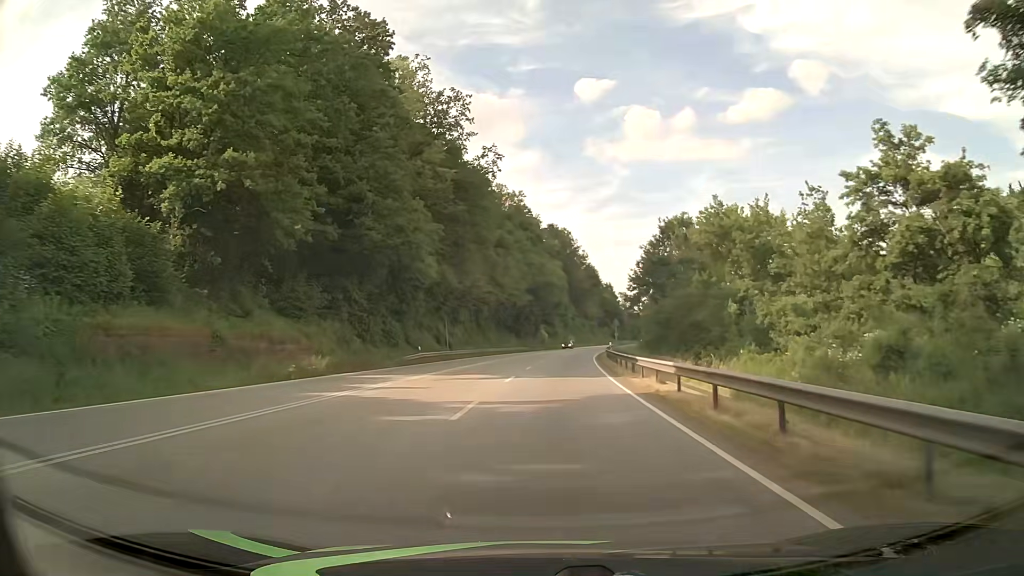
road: primary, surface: asphalt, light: Day
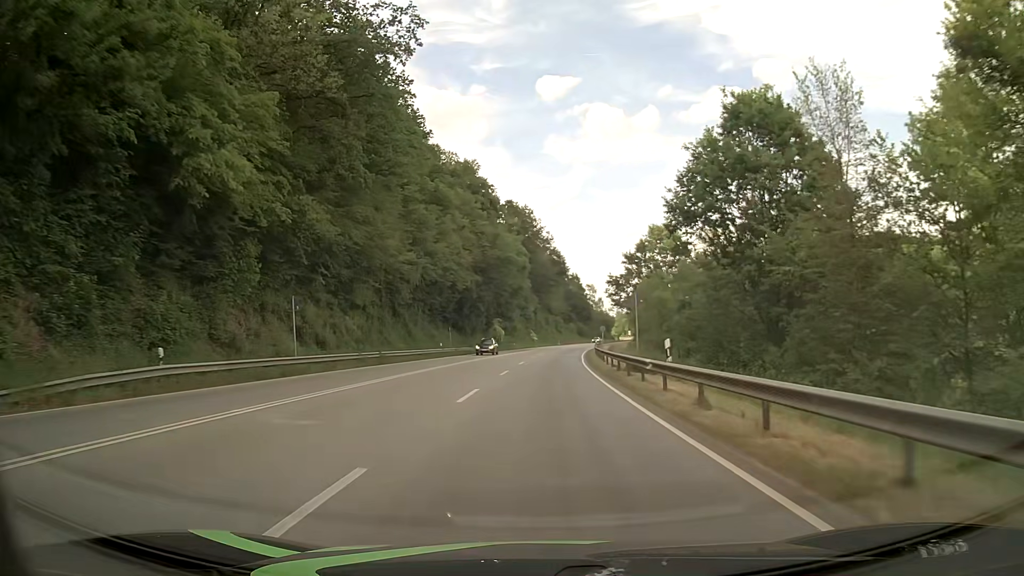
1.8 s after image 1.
(+1.0, +32.4) m; +4°
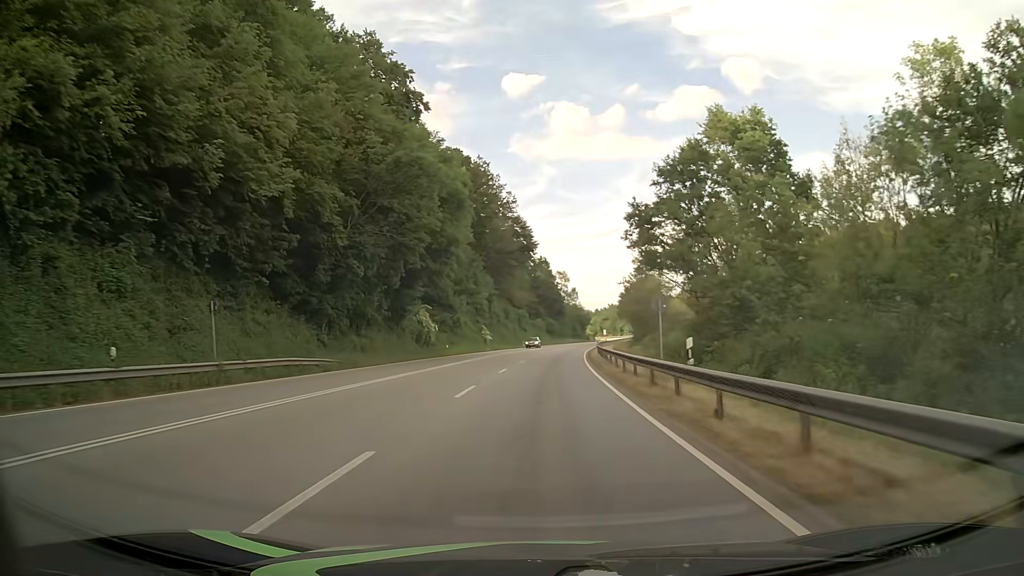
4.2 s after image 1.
(+1.2, +46.5) m; +3°
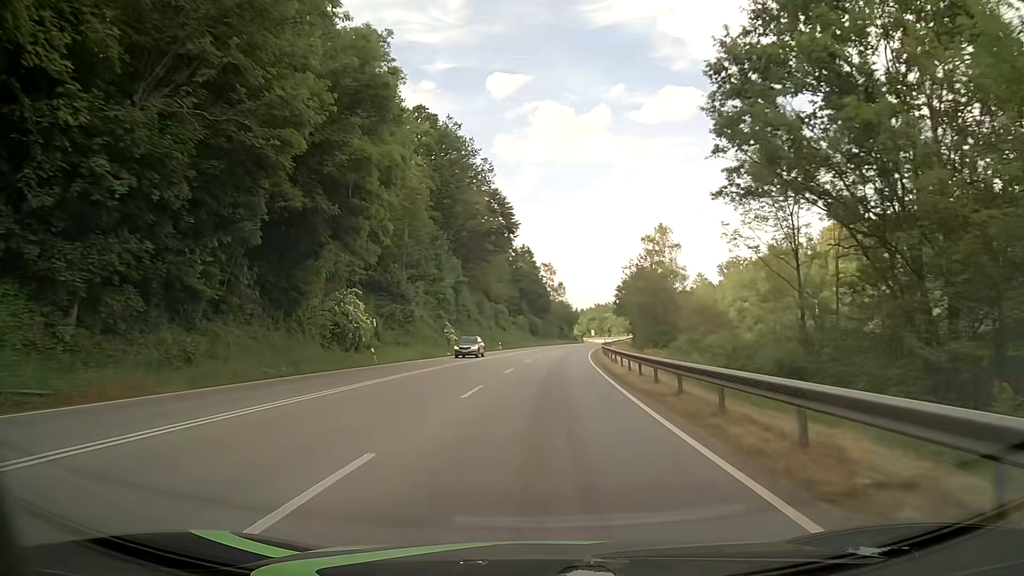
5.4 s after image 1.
(+0.2, +24.0) m; +1°
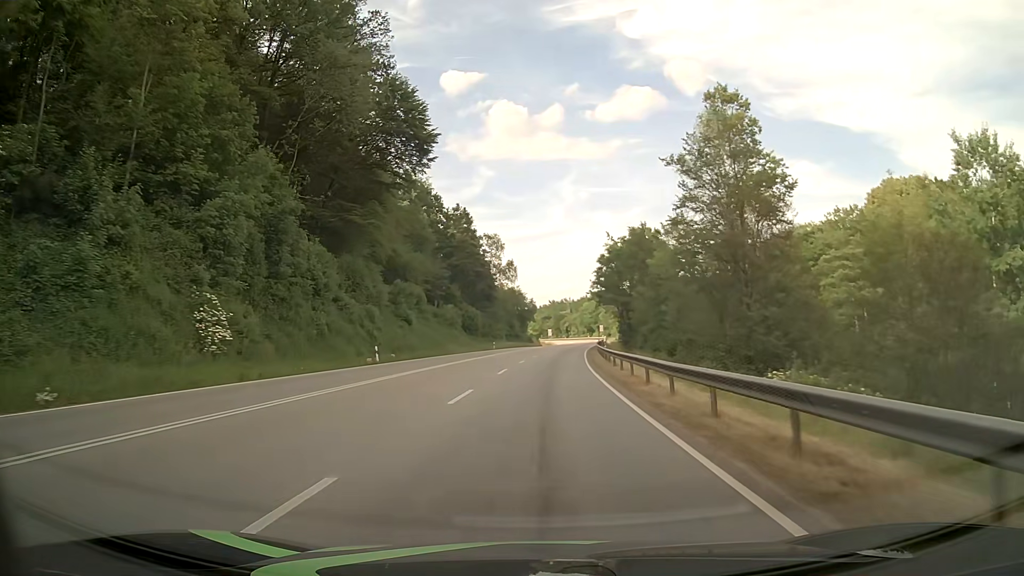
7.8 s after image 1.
(+1.8, +48.7) m; +4°
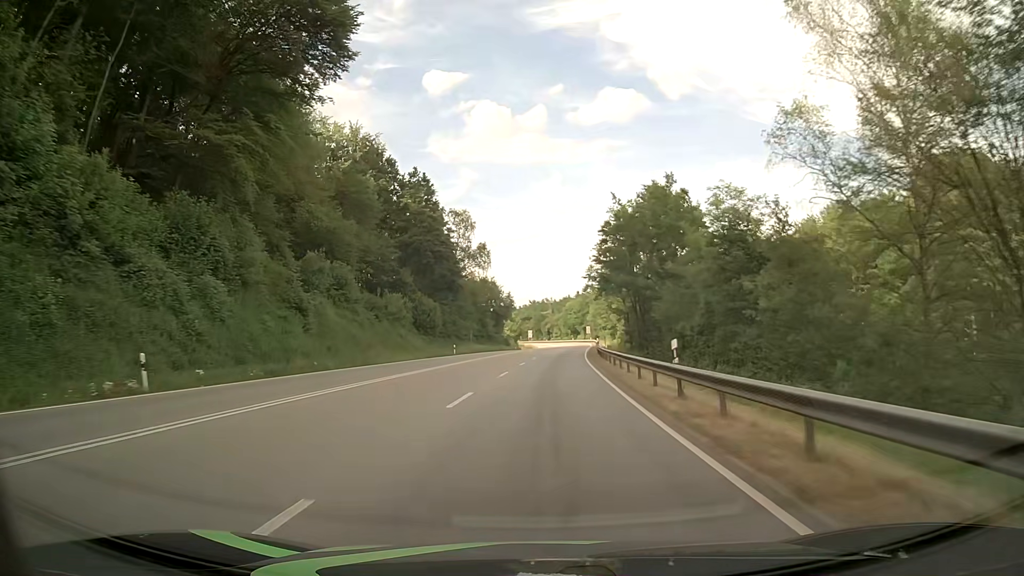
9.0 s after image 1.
(+0.4, +24.7) m; +2°
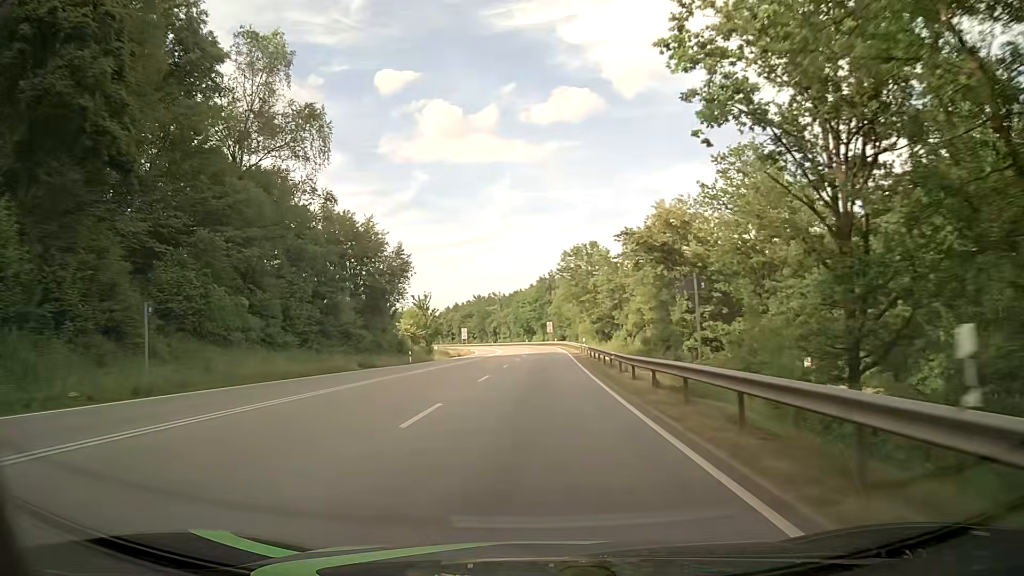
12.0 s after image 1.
(+2.8, +61.9) m; +4°
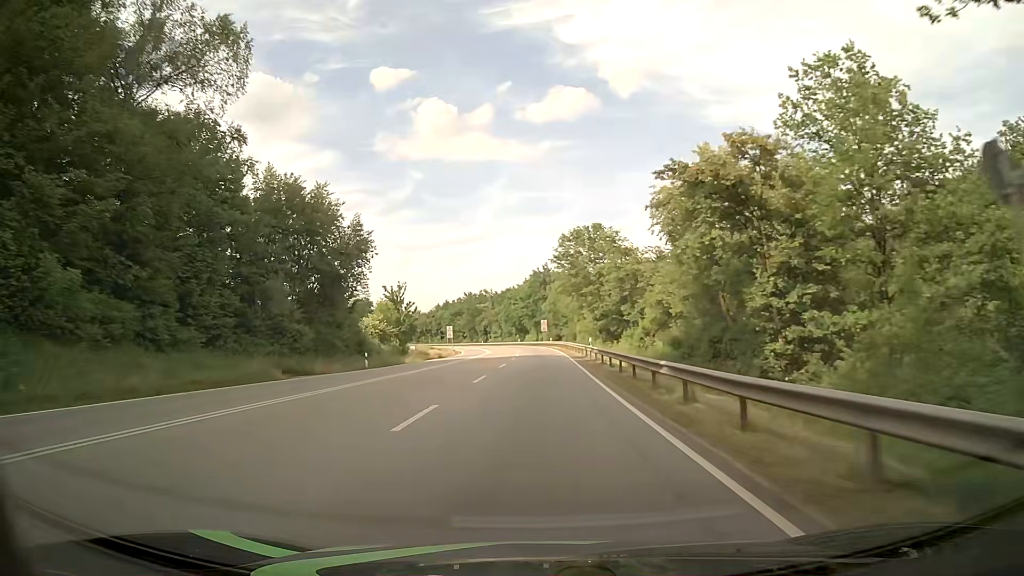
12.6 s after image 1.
(0.0, +12.4) m; 0°
(0, +10) (0, +20) (0, +30) (0, +40) (+1, +50) (+1, +60) (0, +70) (0, +80) (0, +90) (-1, +100) m
